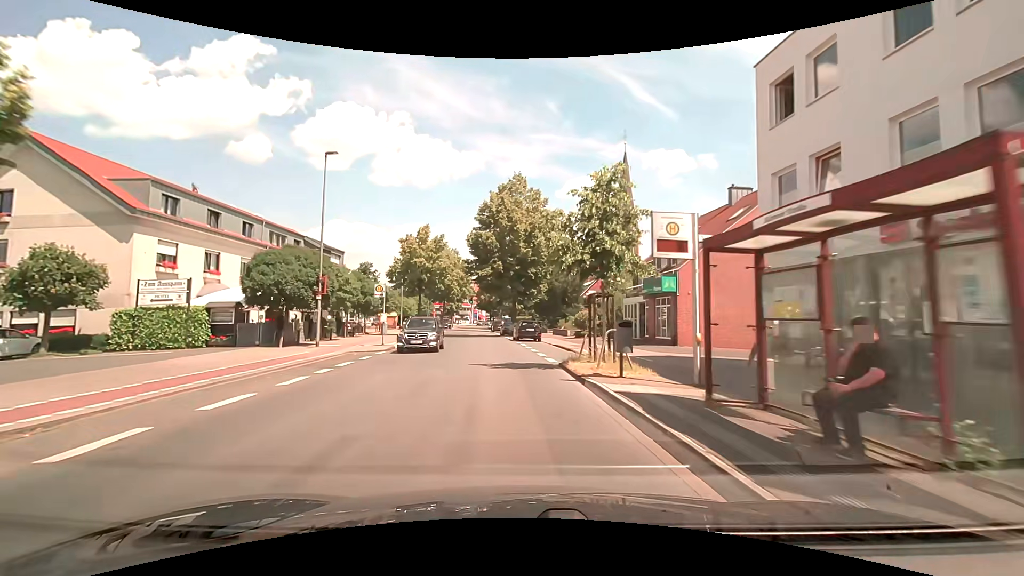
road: secondary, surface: asphalt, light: Day
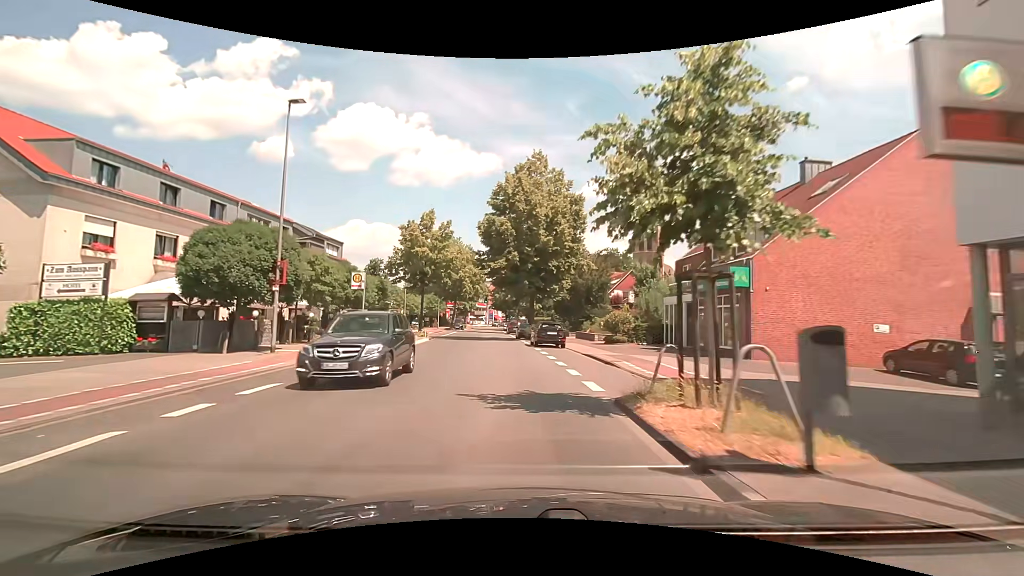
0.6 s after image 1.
(-0.2, +6.6) m; -3°
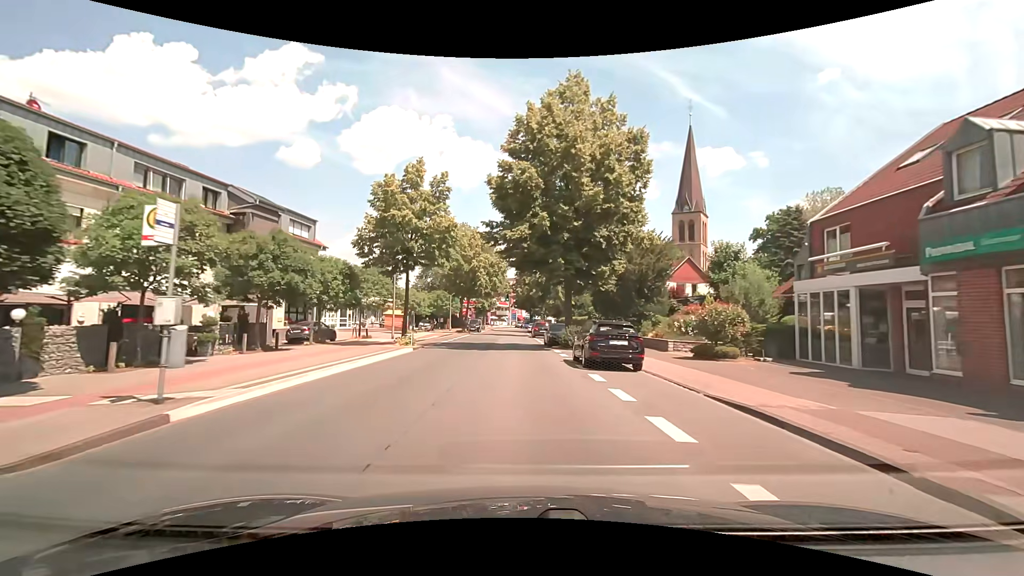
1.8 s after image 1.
(-0.3, +13.1) m; -3°
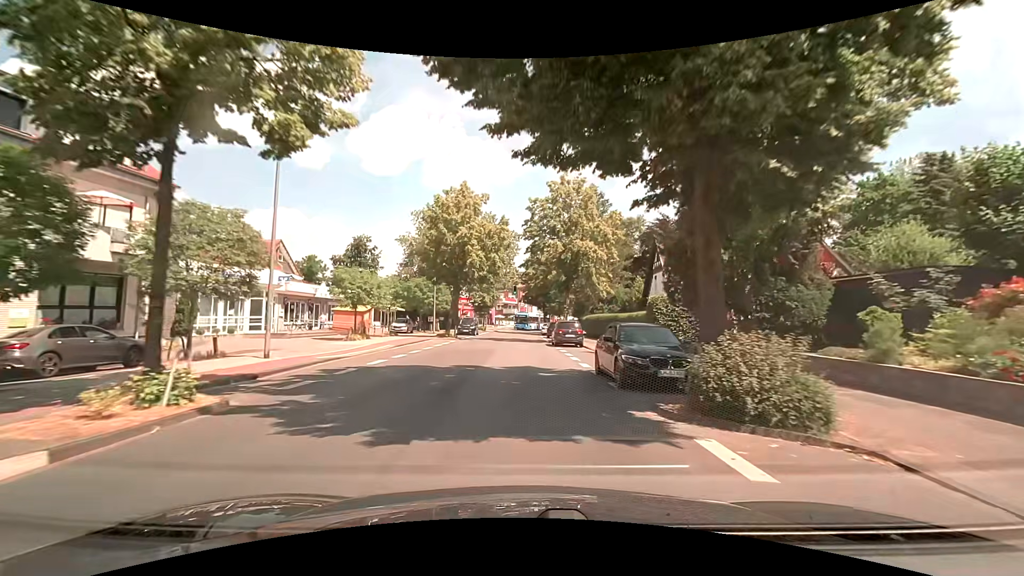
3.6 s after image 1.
(-0.2, +19.3) m; -1°
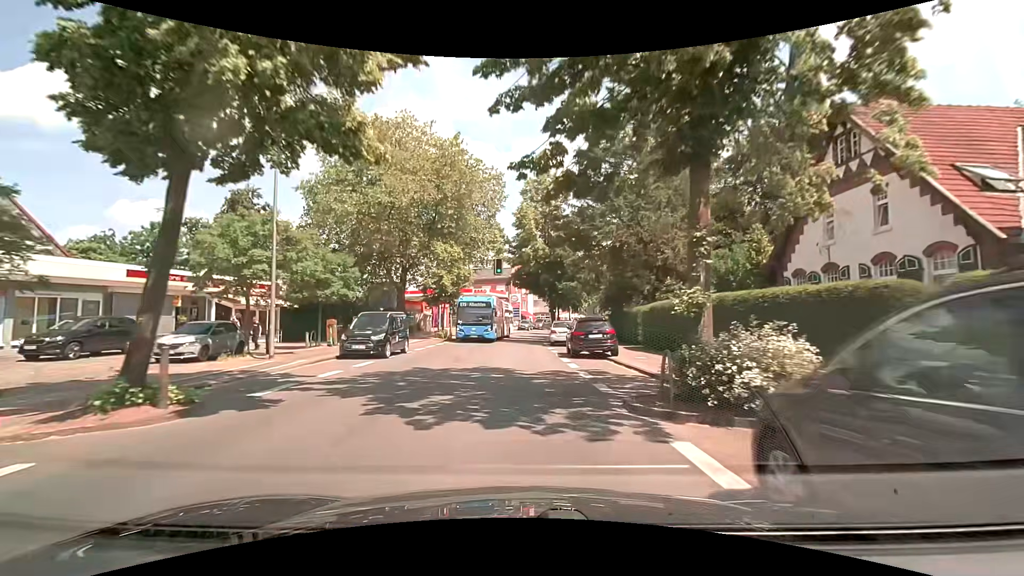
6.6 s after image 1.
(+0.2, +30.4) m; 0°
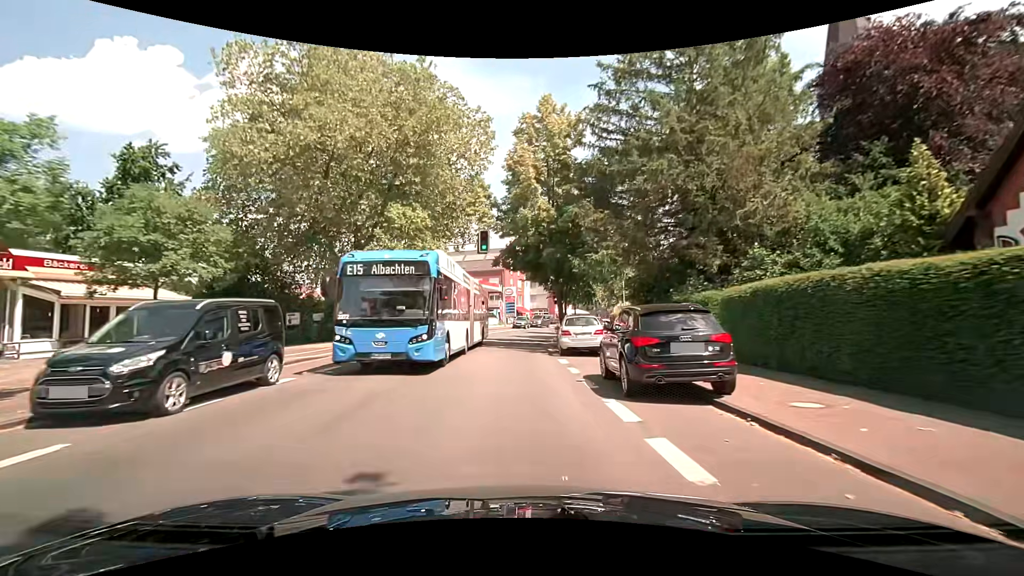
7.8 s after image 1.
(+0.1, +11.6) m; +1°
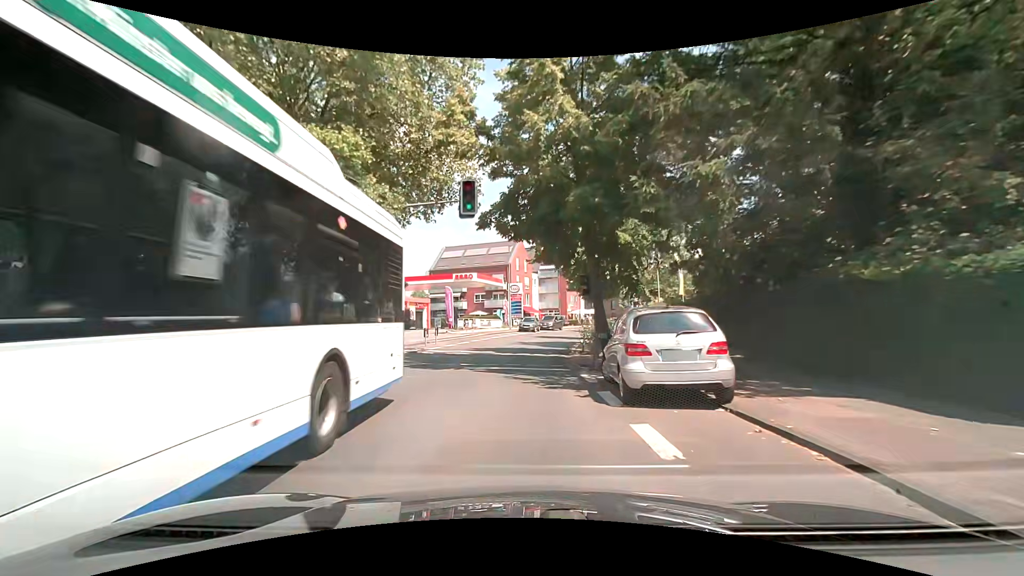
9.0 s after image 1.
(-0.1, +11.2) m; -1°
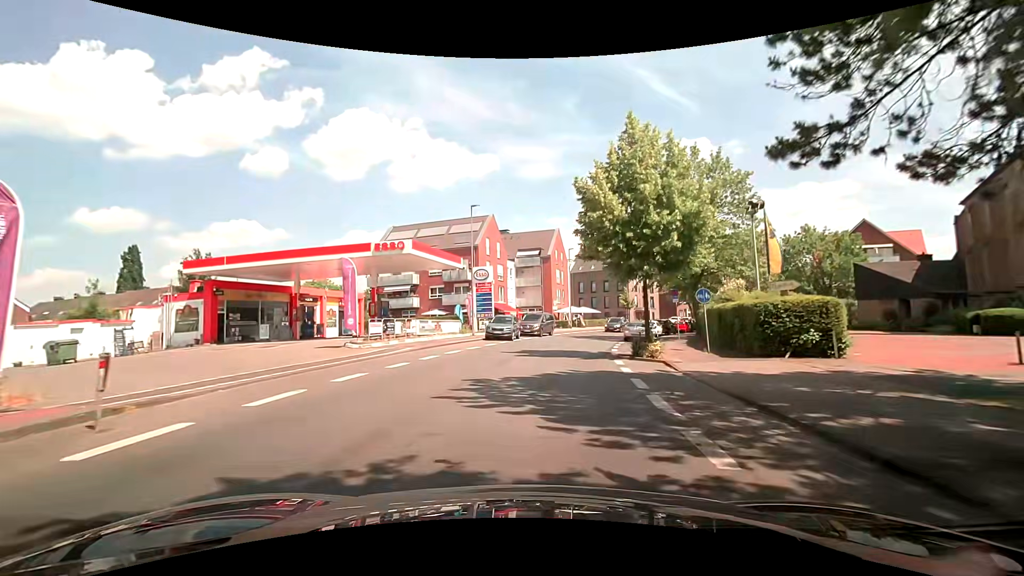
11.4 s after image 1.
(0.0, +21.8) m; +3°
(0, +10) (+1, +20) (+3, +30) (+5, +40) (+8, +49) (+12, +58) (+17, +67) (+22, +75) (+28, +83) (+34, +91) m
